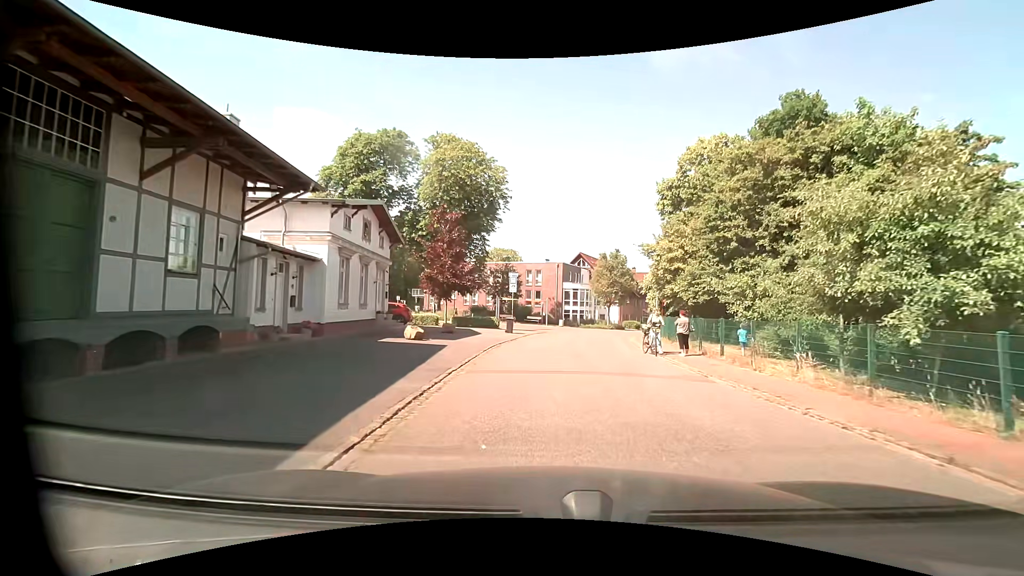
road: residential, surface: asphalt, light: Day
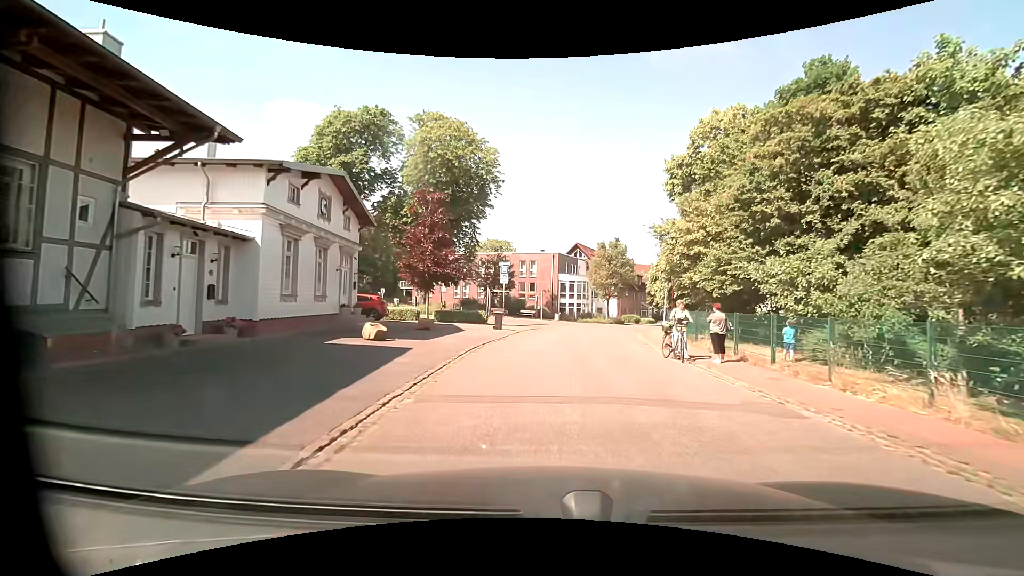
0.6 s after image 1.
(0.0, +4.1) m; +1°
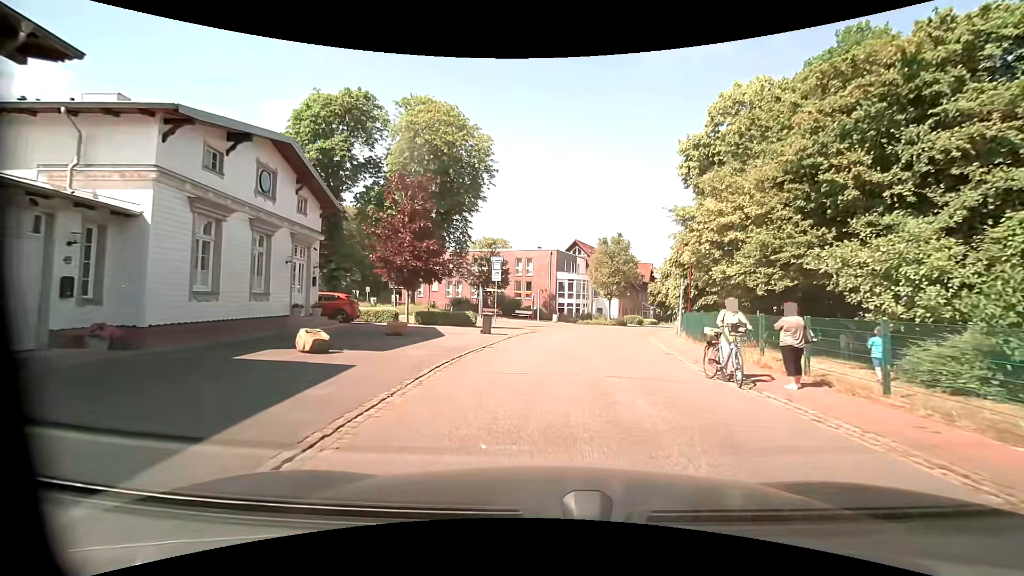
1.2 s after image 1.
(0.0, +4.1) m; 0°
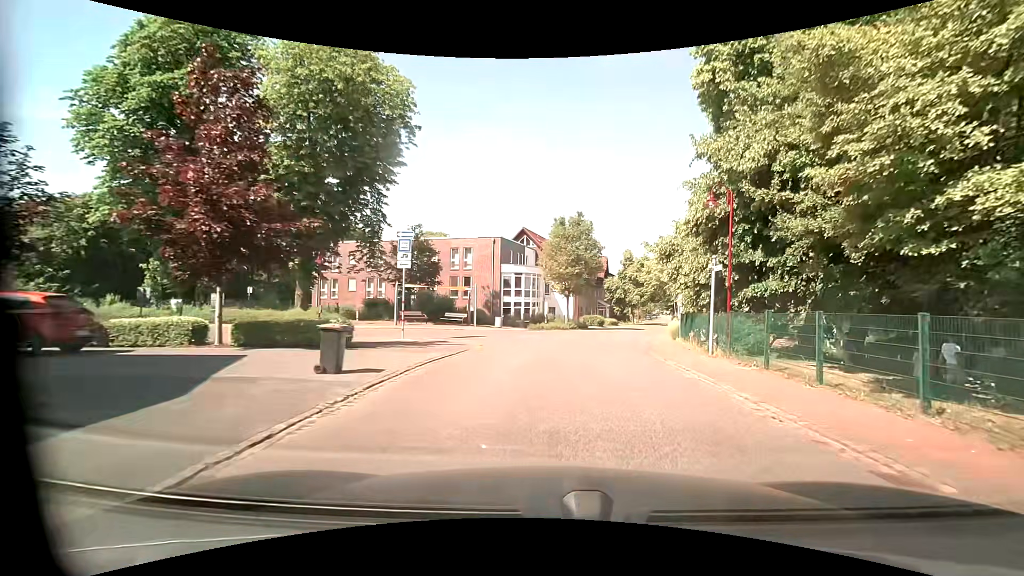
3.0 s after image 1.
(+0.4, +12.1) m; +6°
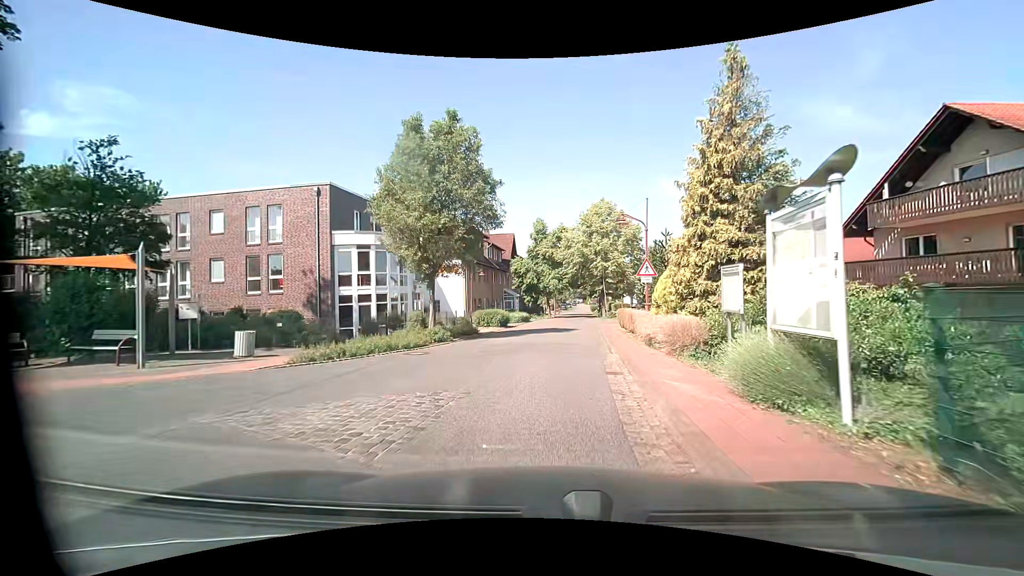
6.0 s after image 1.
(+2.5, +20.7) m; +10°
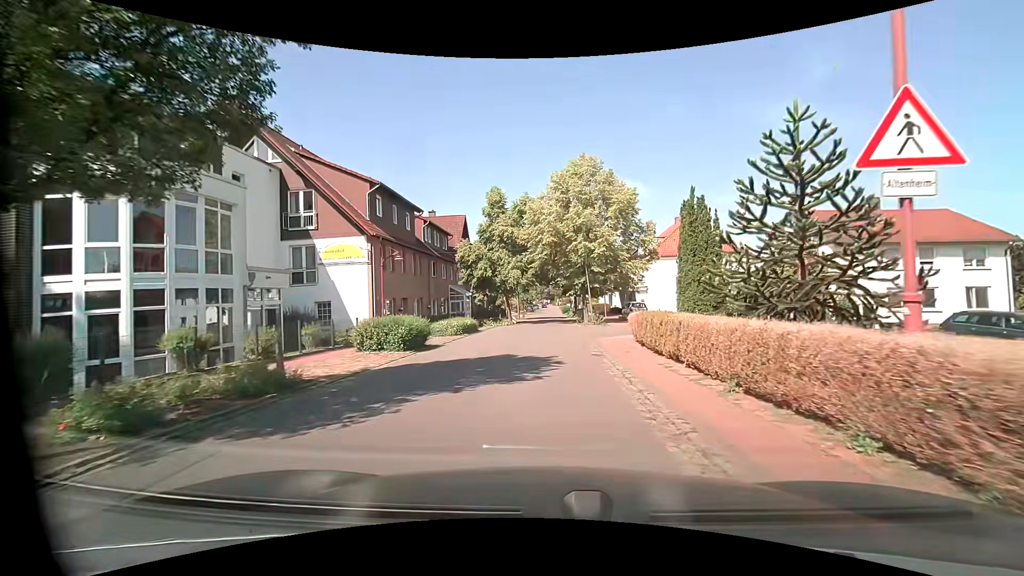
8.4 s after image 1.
(+0.4, +16.1) m; +3°
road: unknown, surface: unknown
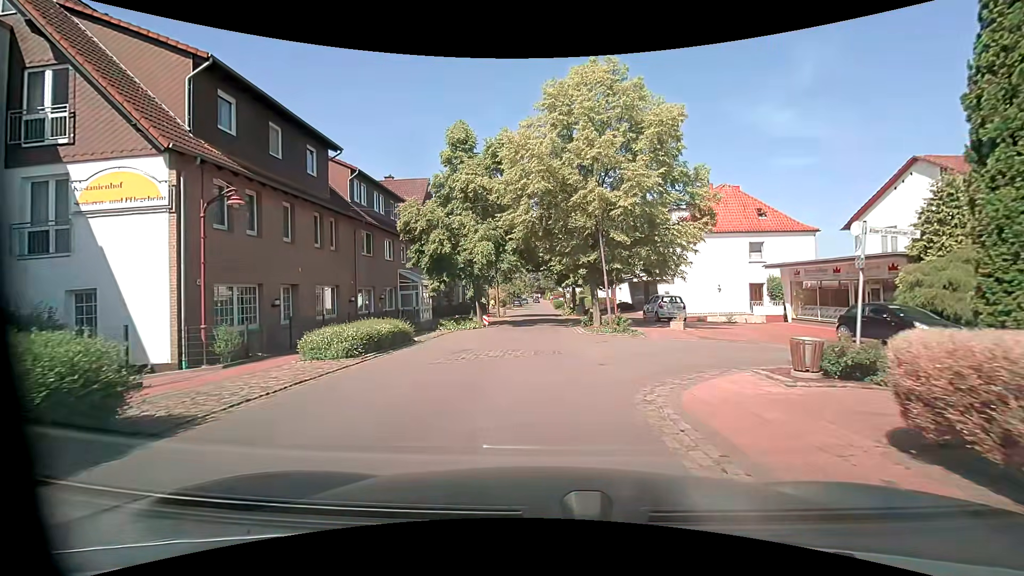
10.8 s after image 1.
(+0.2, +13.5) m; +1°
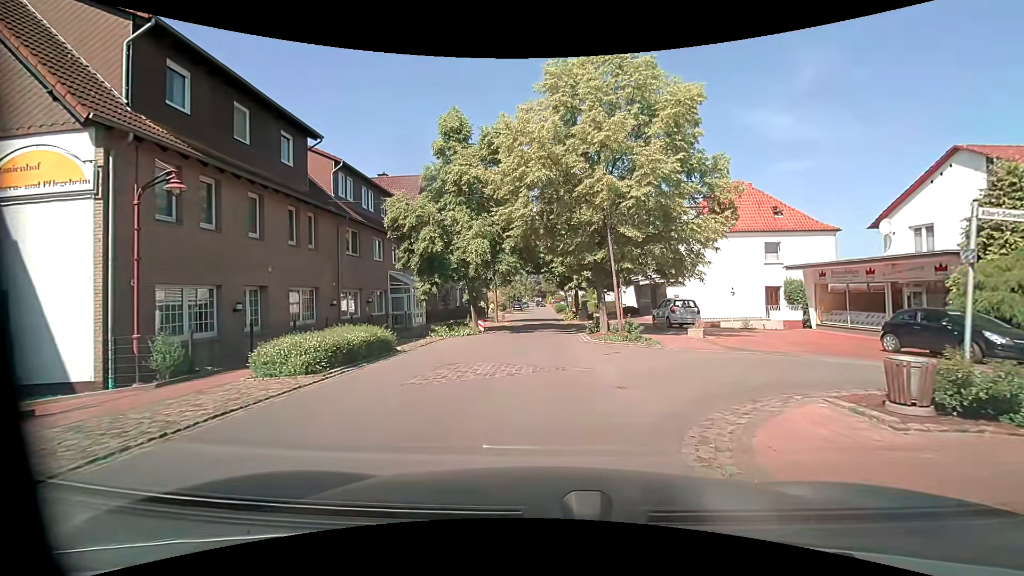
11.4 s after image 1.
(0.0, +2.2) m; +2°
(0, +10) (0, +20) (-1, +30) (-1, +40) (-1, +50) (-2, +60) (-2, +70) (-2, +80) (-2, +90) (-2, +100) m
